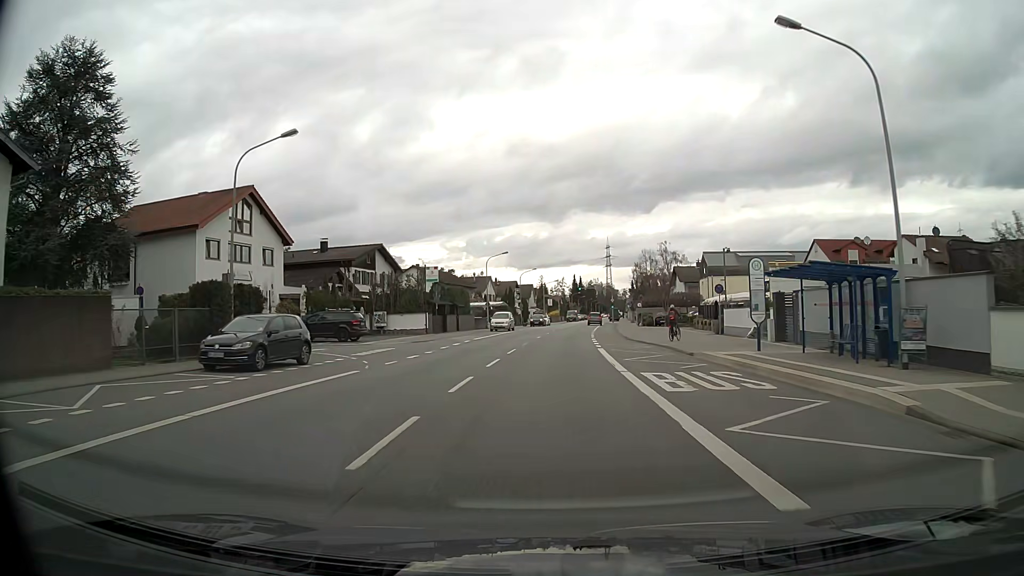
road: primary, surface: asphalt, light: Day
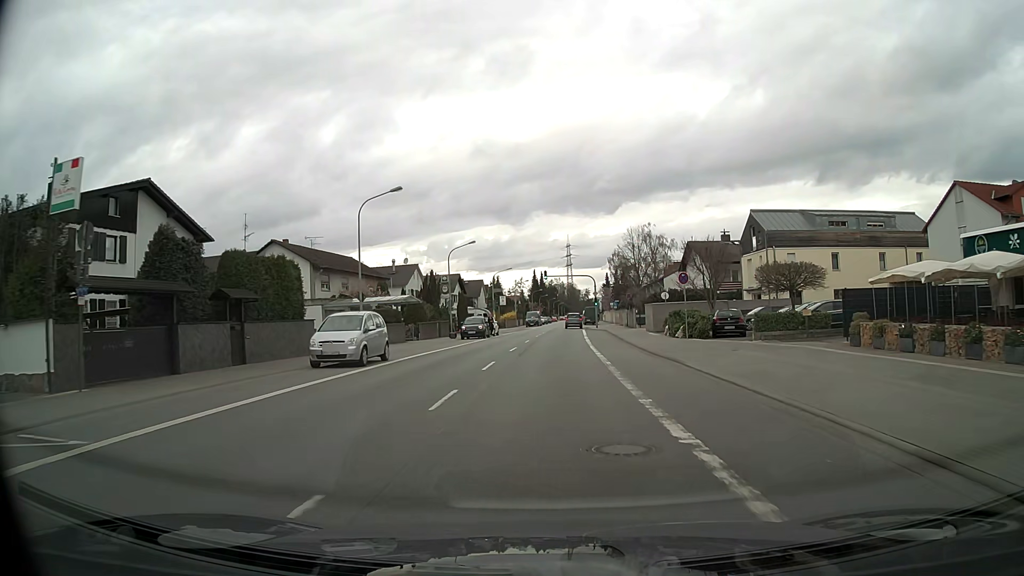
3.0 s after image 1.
(+1.1, +36.7) m; +3°
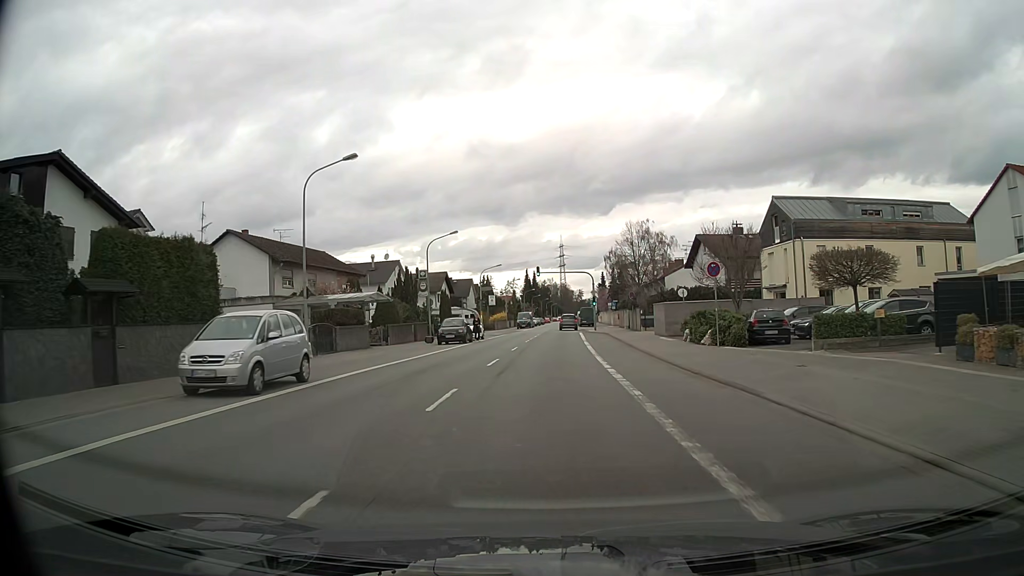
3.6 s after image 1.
(0.0, +7.2) m; 0°
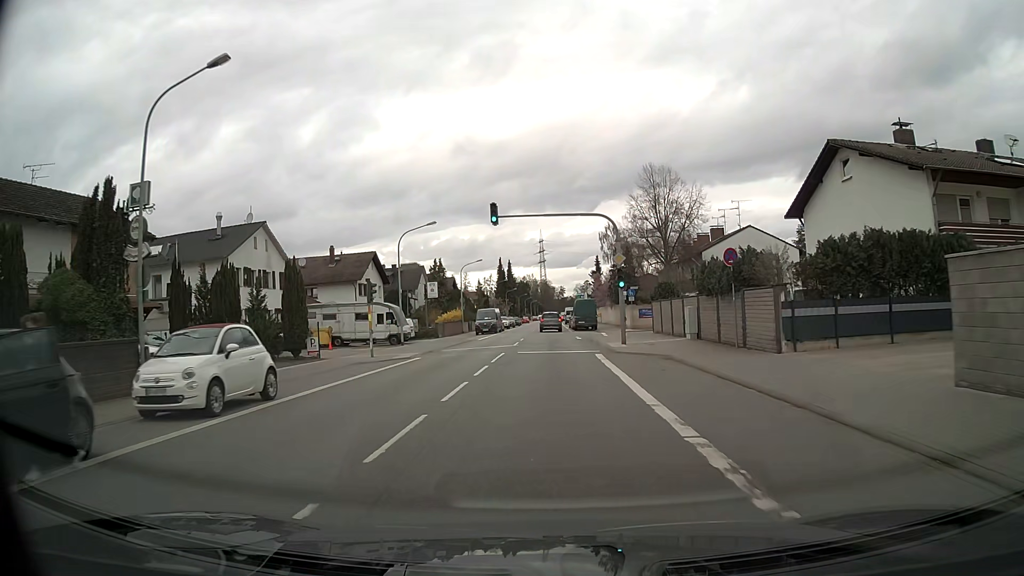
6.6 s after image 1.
(+1.0, +34.8) m; +2°
(0, +10) (0, +20) (0, +30) (0, +40) (0, +50) (0, +60) (0, +70) (0, +80) (+1, +90) (+1, +100) m
